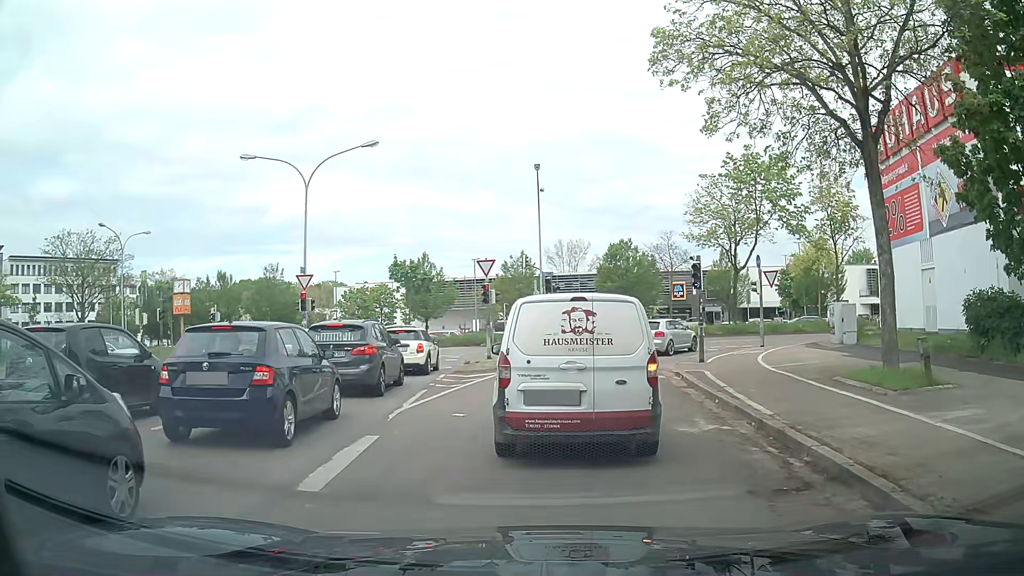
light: Day
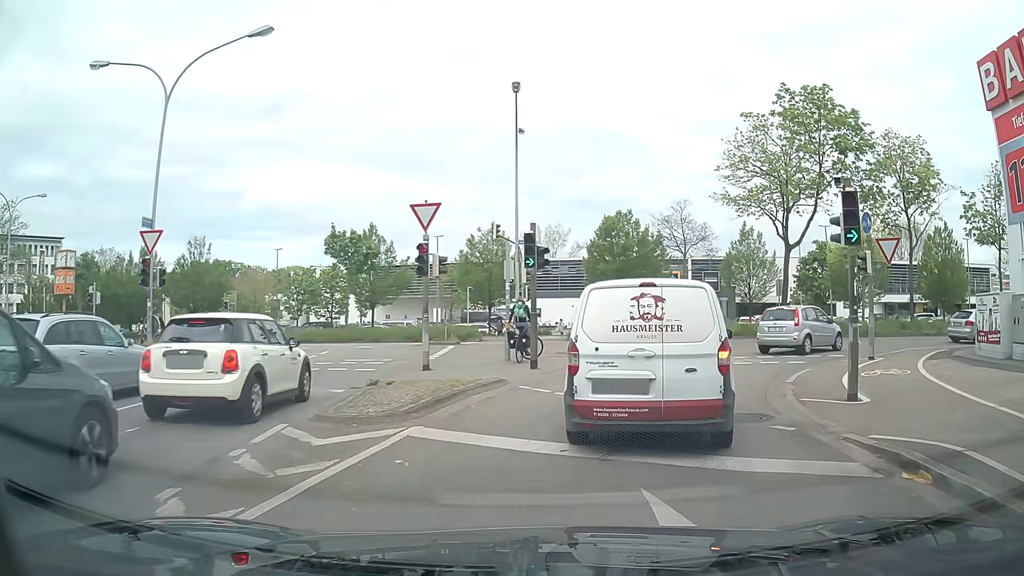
(+0.2, +12.0) m; +3°
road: secondary_link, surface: asphalt
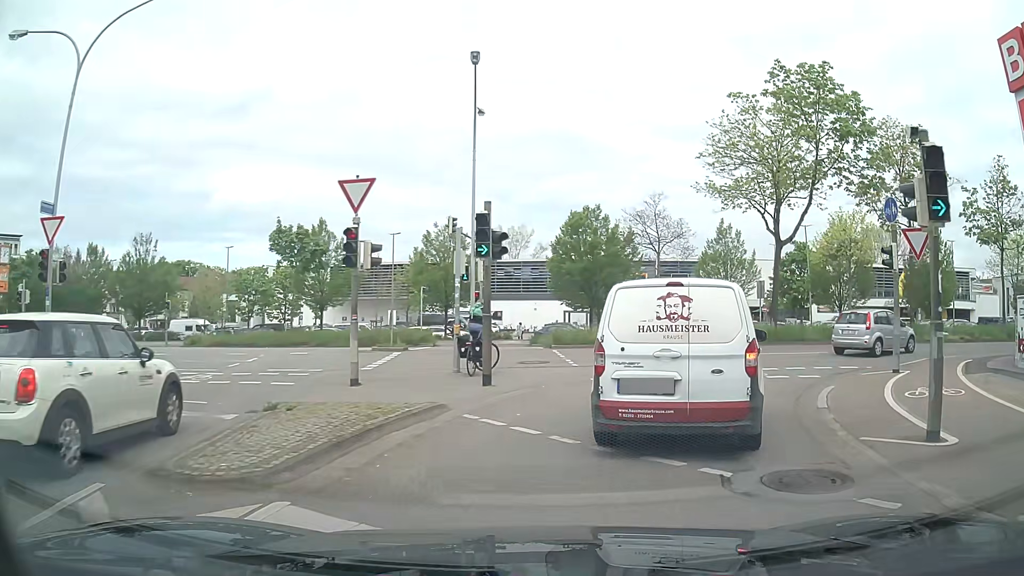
(+0.1, +3.3) m; +3°
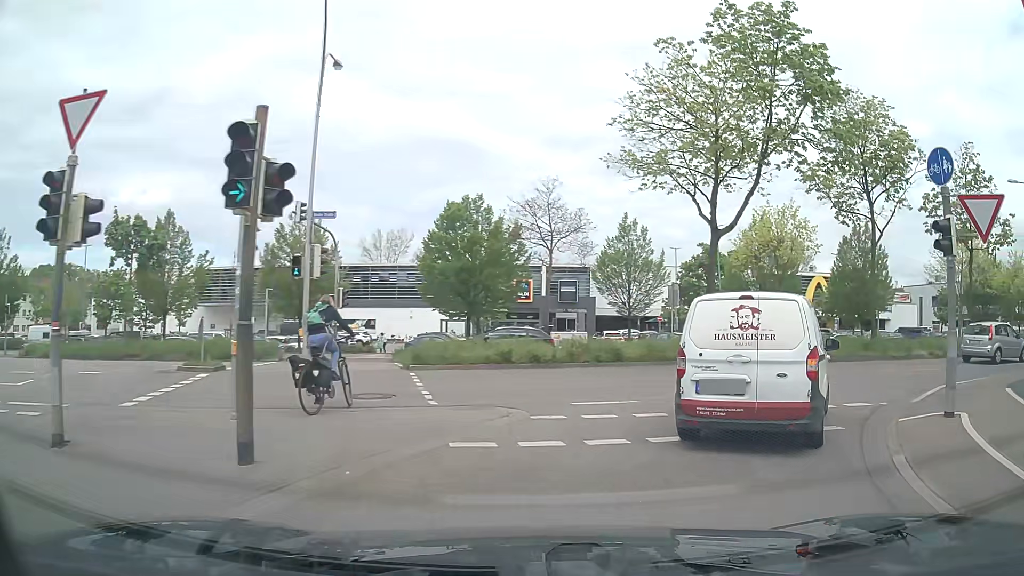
(+0.6, +6.3) m; +11°
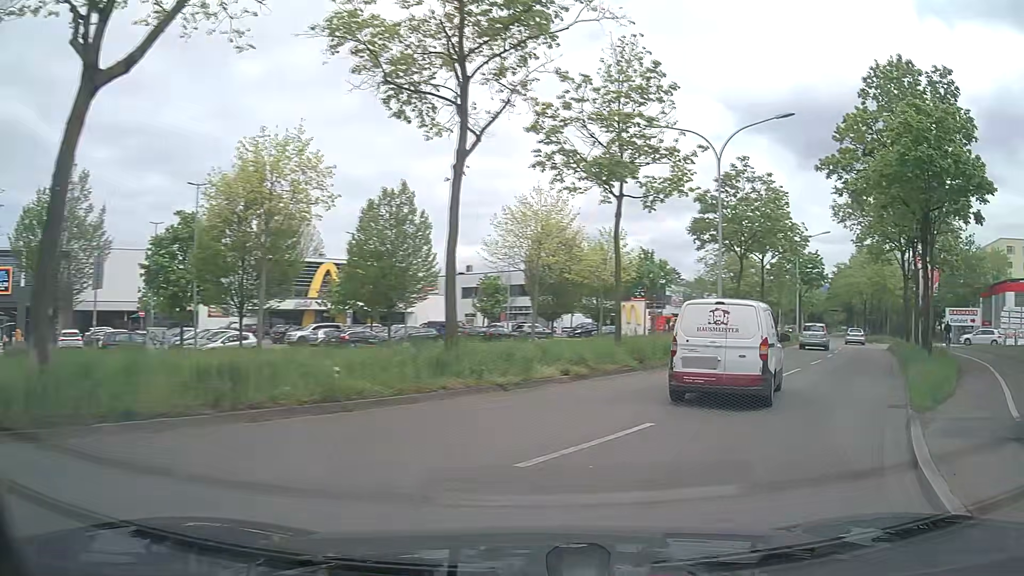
(+4.3, +12.5) m; +41°
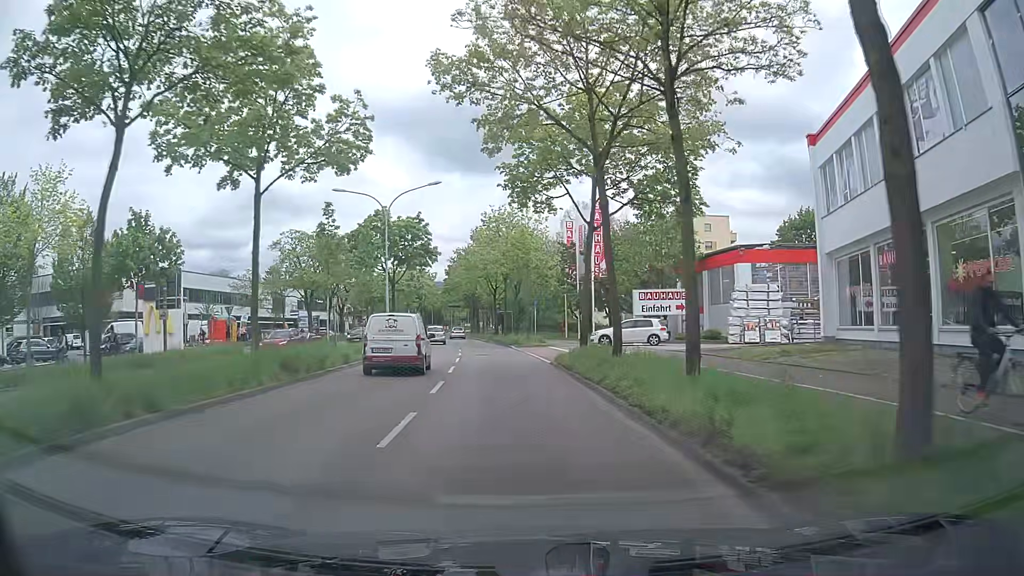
(+9.8, +20.2) m; +34°
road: primary
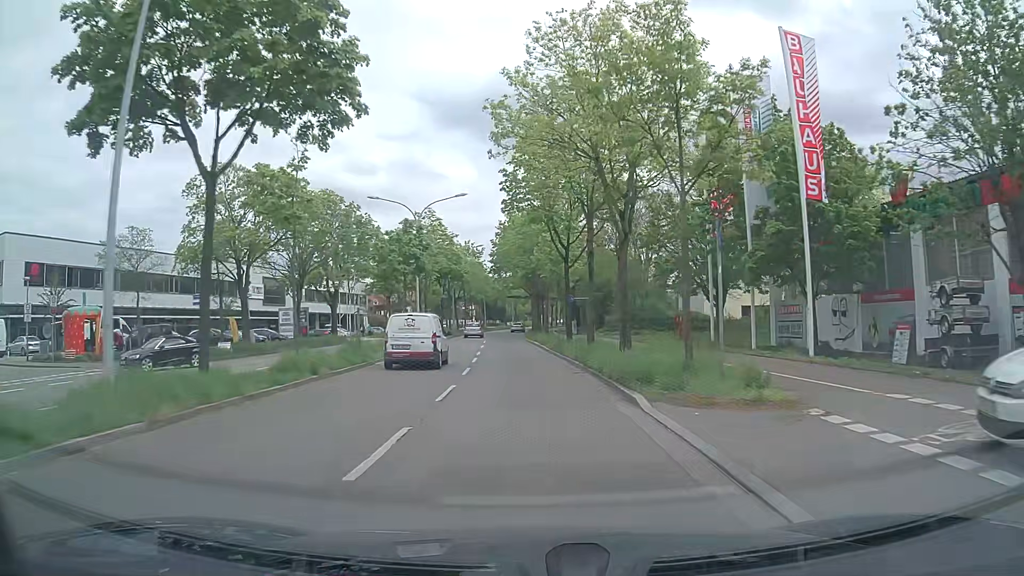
(-2.1, +32.4) m; -7°
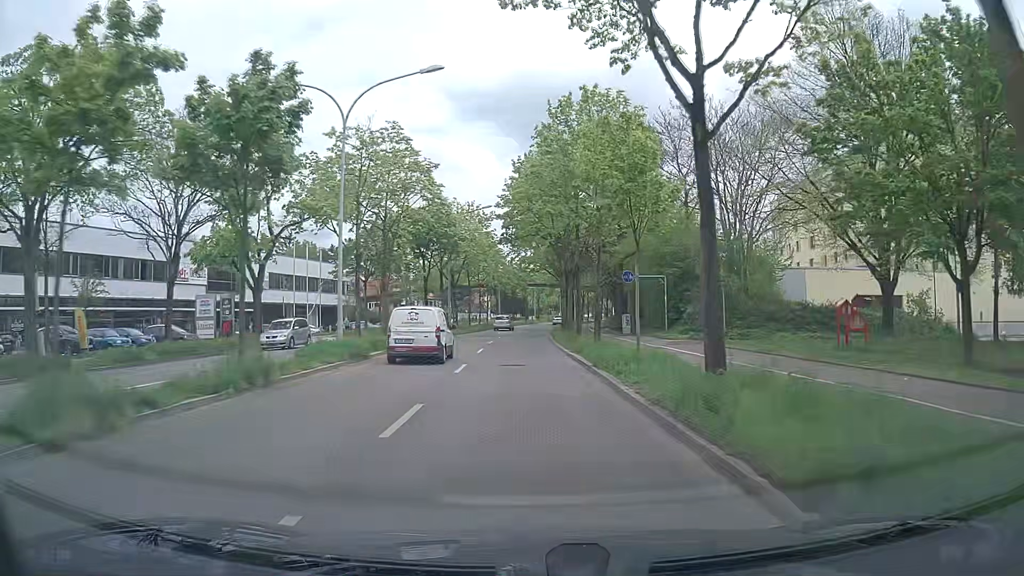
(-0.5, +22.6) m; -2°
(0, +10) (0, +20) (-1, +30) (-1, +40) (-1, +50) (0, +60) (0, +70) (+1, +80) (+2, +90) (+3, +100) m
